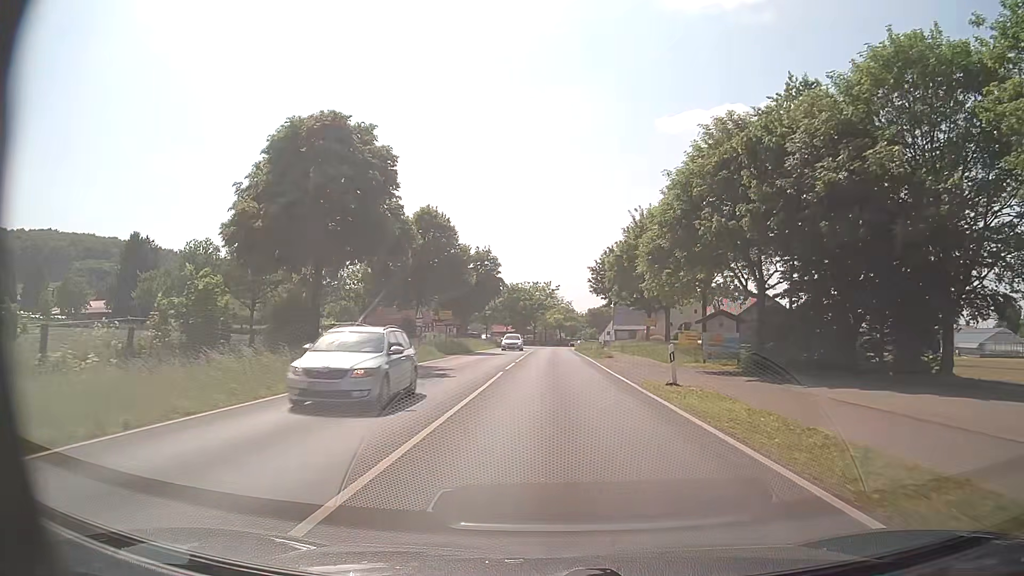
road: primary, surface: asphalt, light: Day
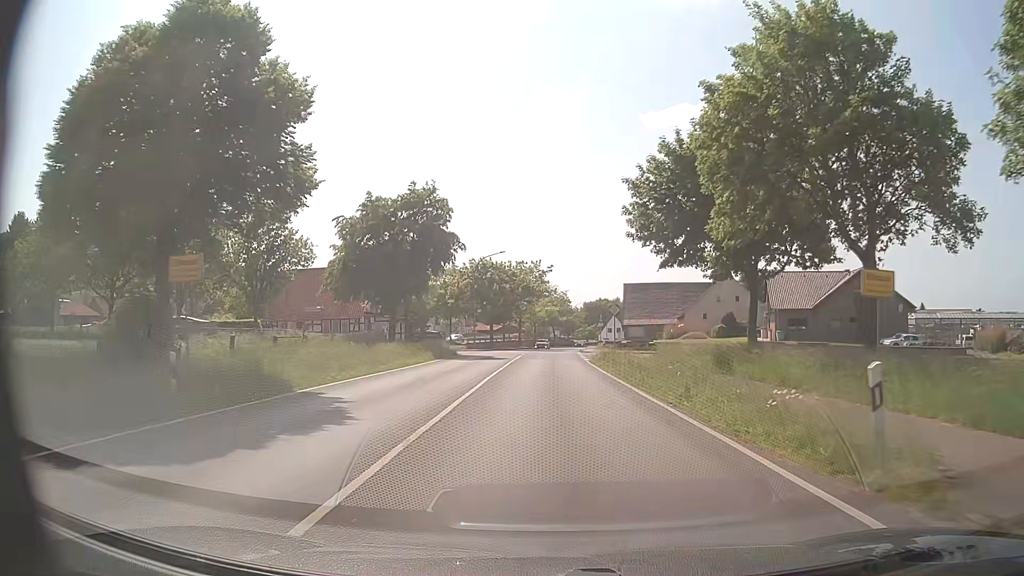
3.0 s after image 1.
(+0.2, +36.3) m; +1°
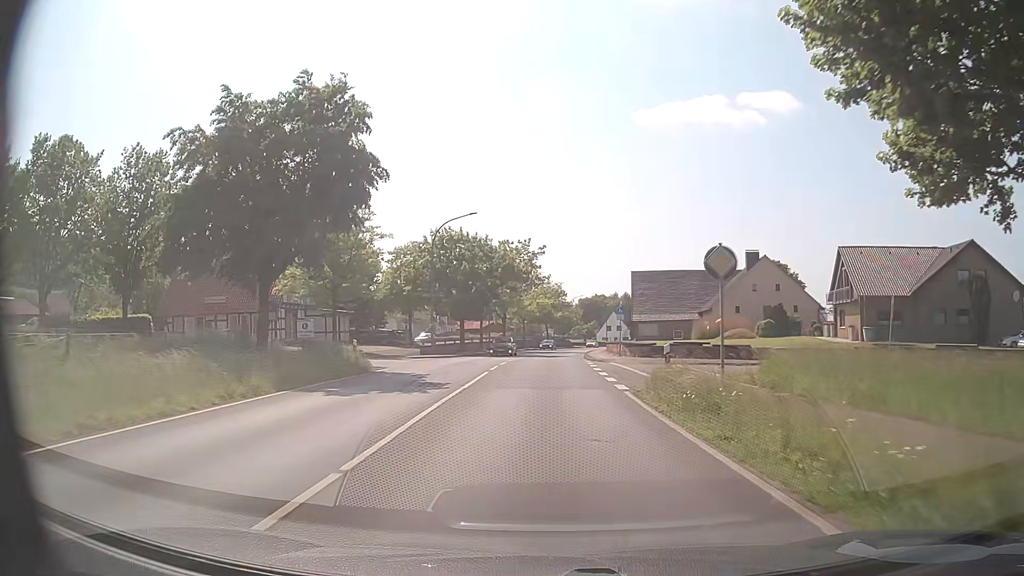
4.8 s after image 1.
(+0.2, +21.5) m; +1°
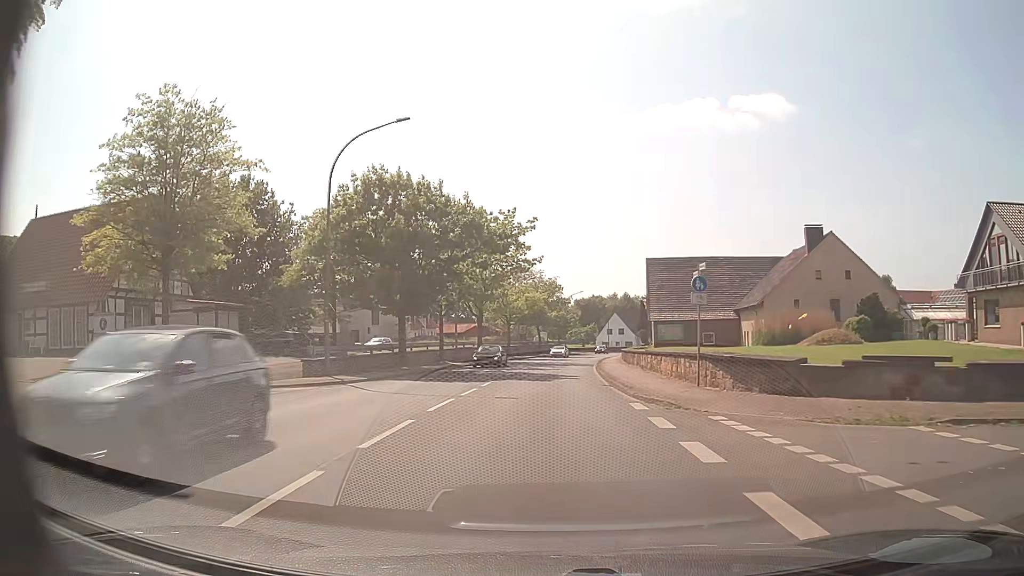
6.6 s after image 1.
(+0.1, +21.9) m; 0°
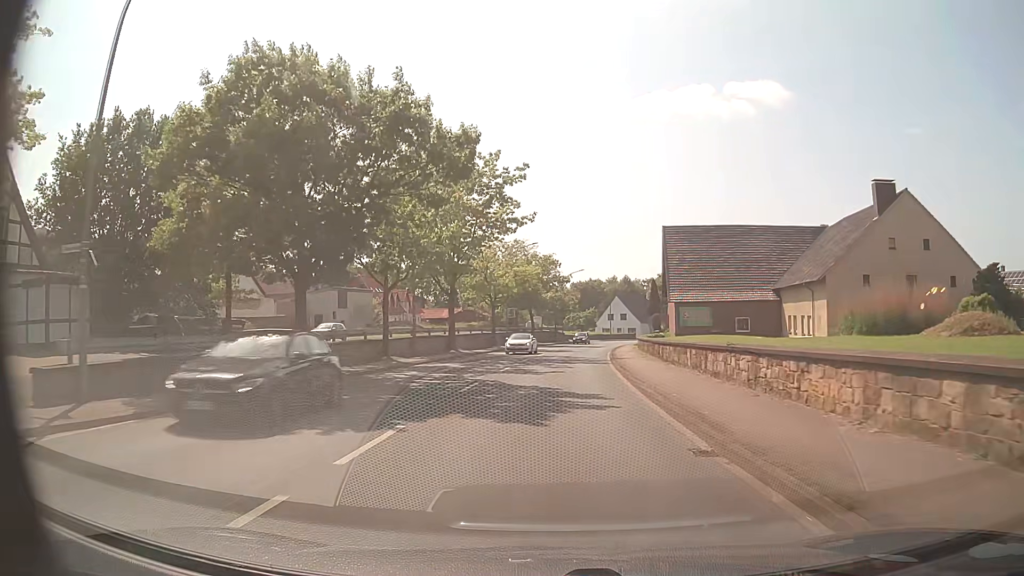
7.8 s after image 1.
(+0.1, +14.8) m; 0°
(0, +10) (0, +20) (+1, +30) (+1, +40) (+2, +50) (+3, +60) (+5, +70) (+7, +80) (+9, +89) (+11, +99) m
